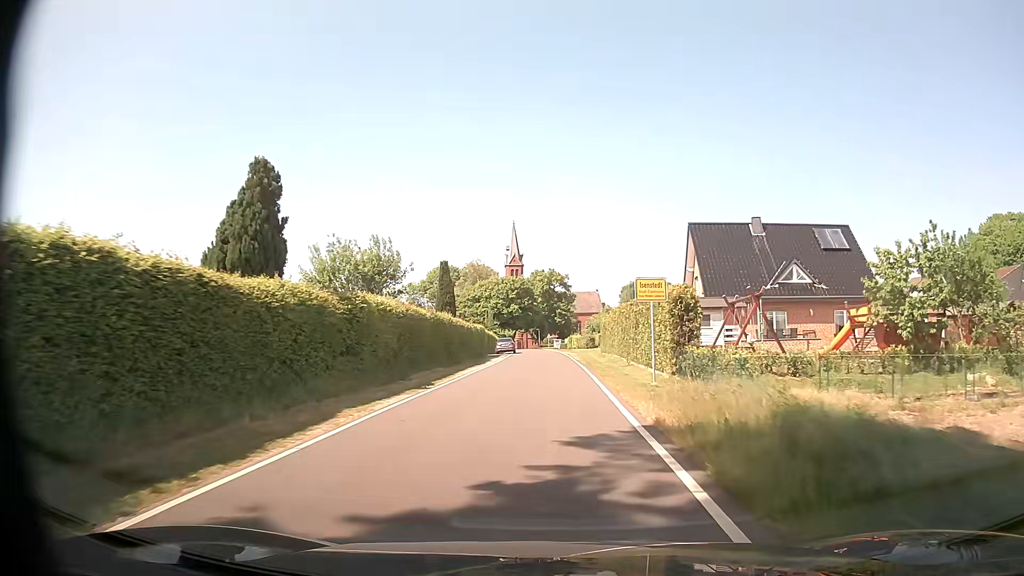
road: unclassified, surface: asphalt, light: Day
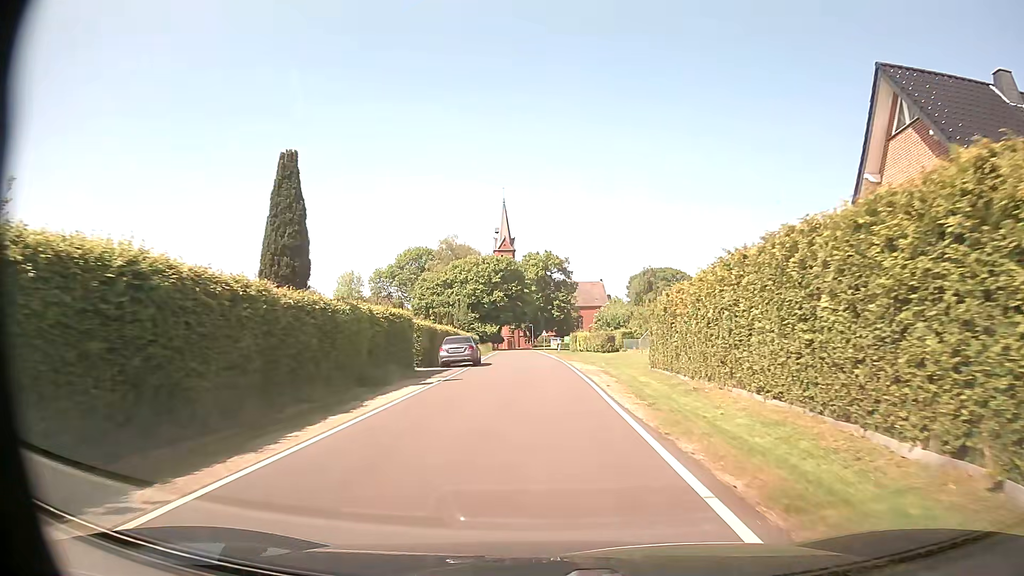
(-0.1, +30.2) m; 0°
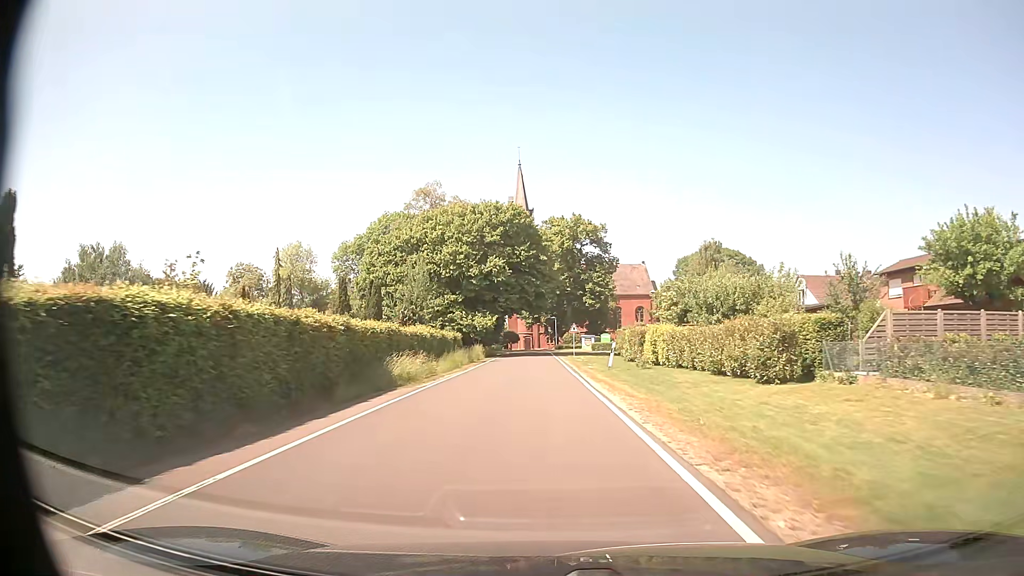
(-0.5, +37.3) m; -2°
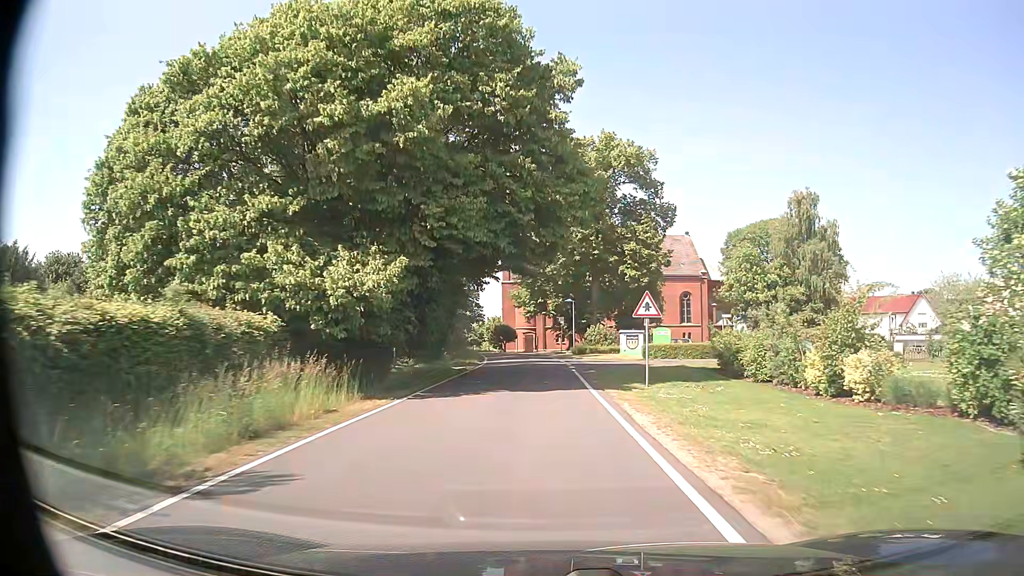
(-0.5, +37.4) m; -1°
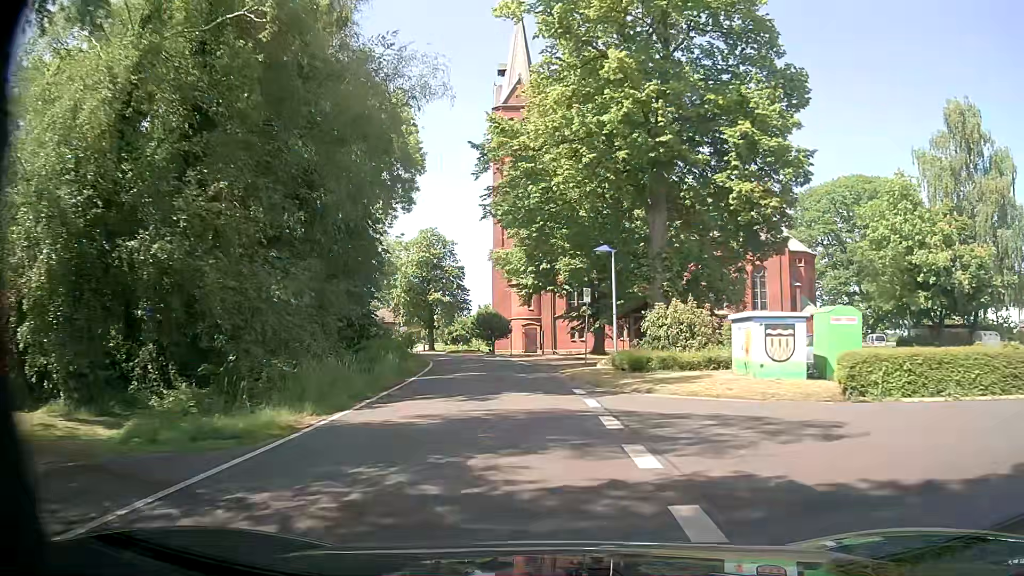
(+0.2, +30.0) m; -1°
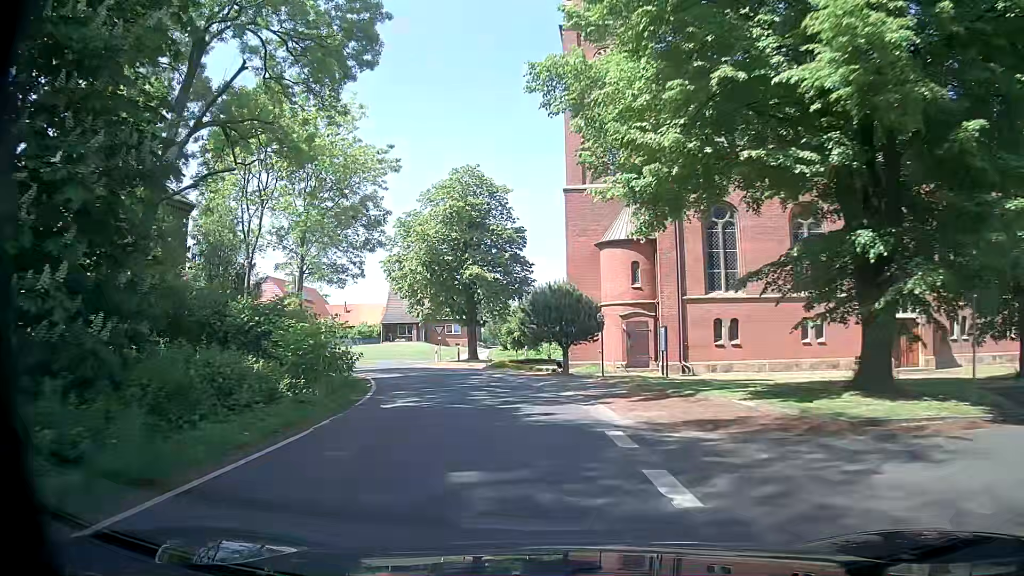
(-1.6, +28.8) m; -8°
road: residential
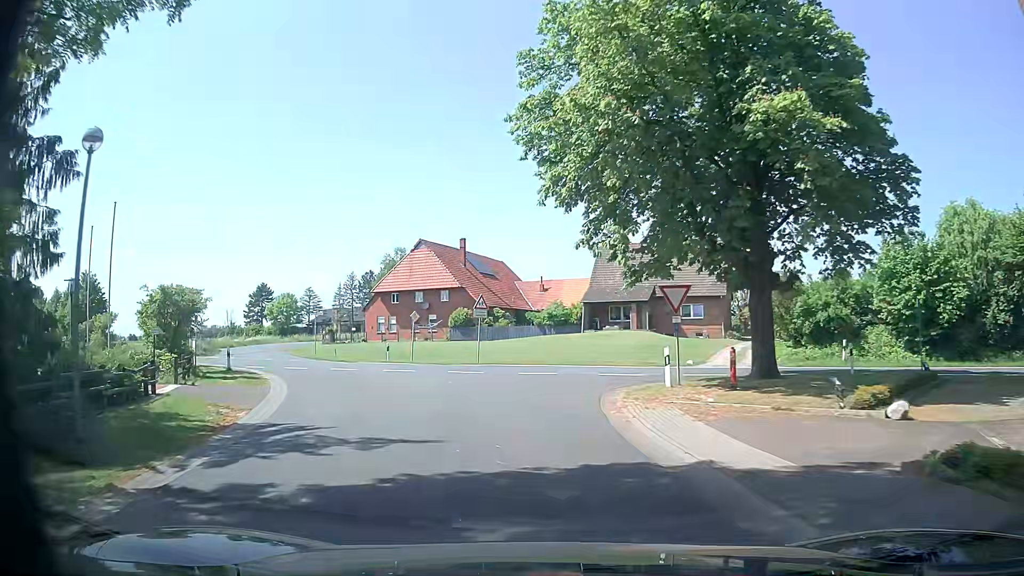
(-3.8, +29.7) m; -18°
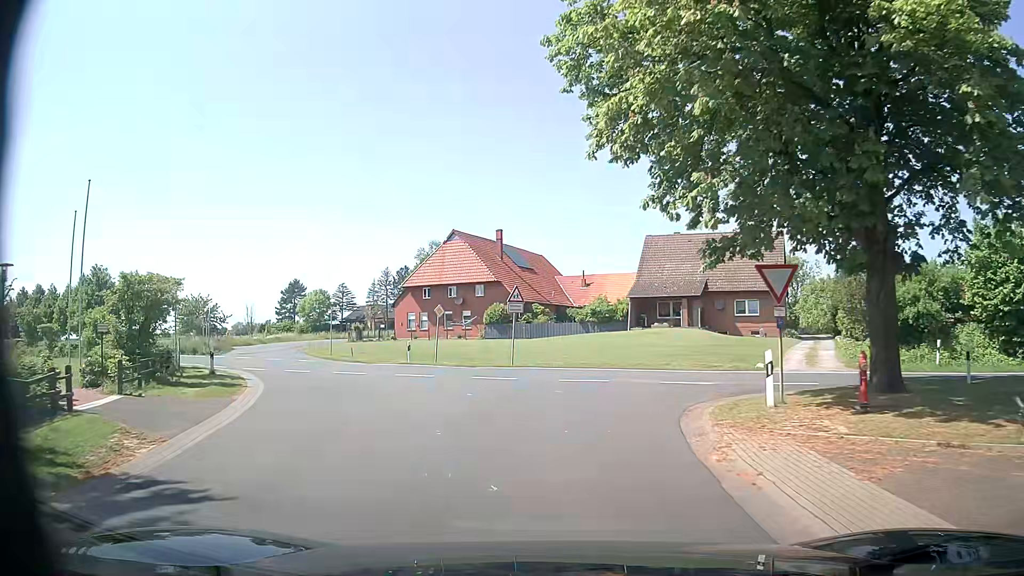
(-0.2, +4.7) m; -4°
